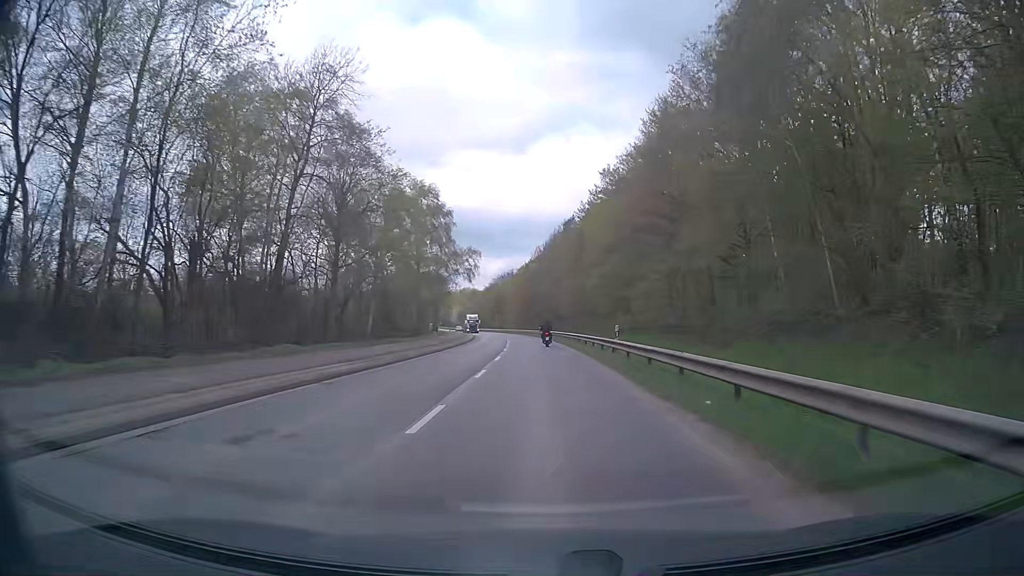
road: secondary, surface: asphalt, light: Day
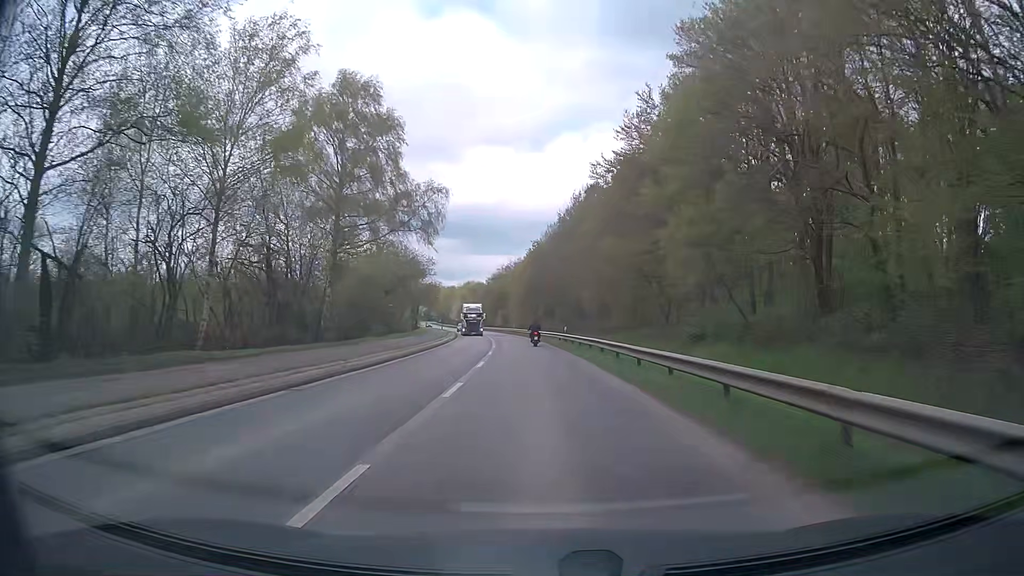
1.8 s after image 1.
(-0.3, +31.8) m; -1°
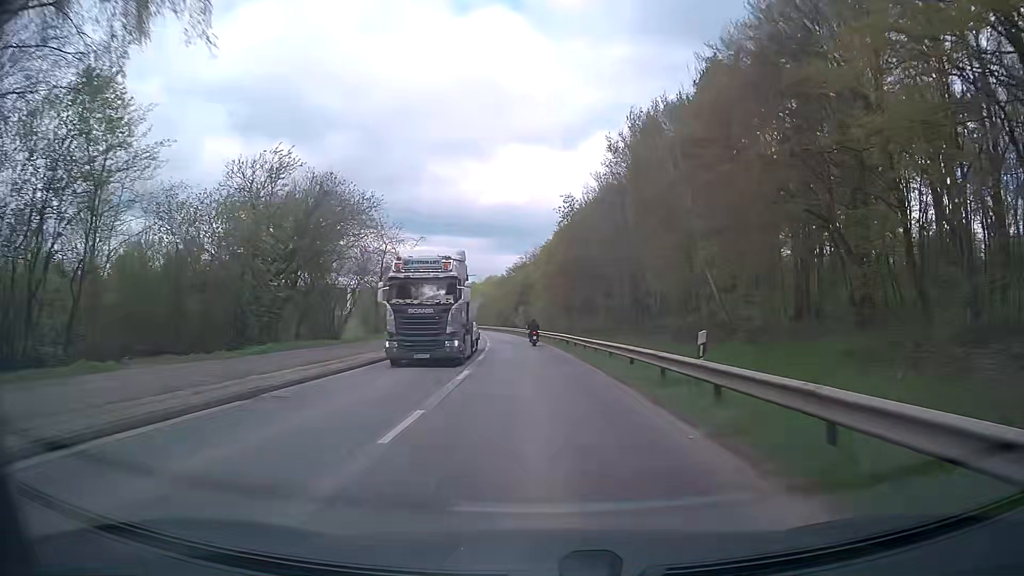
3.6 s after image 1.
(-0.4, +32.0) m; -1°
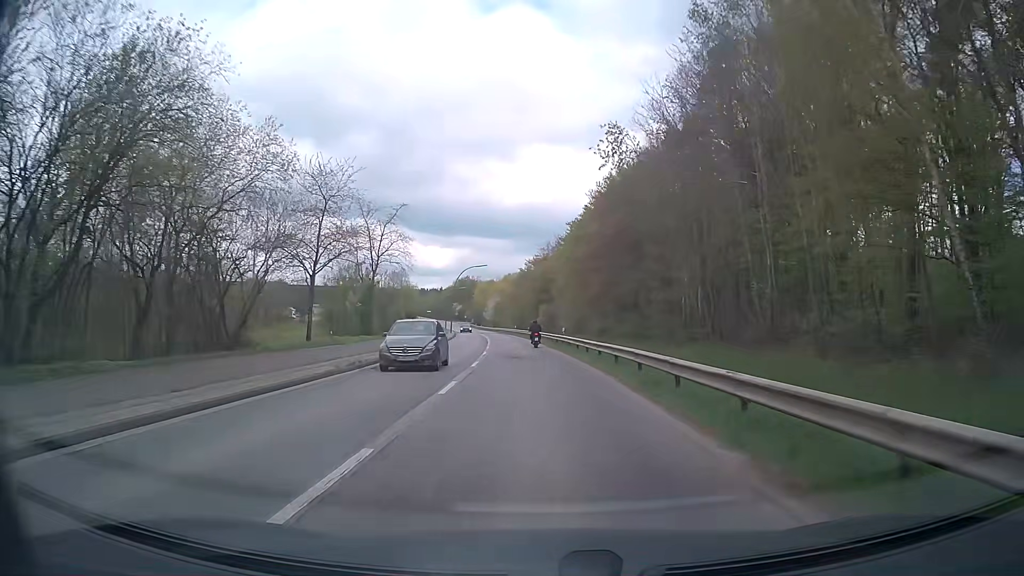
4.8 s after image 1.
(-0.5, +21.4) m; -2°
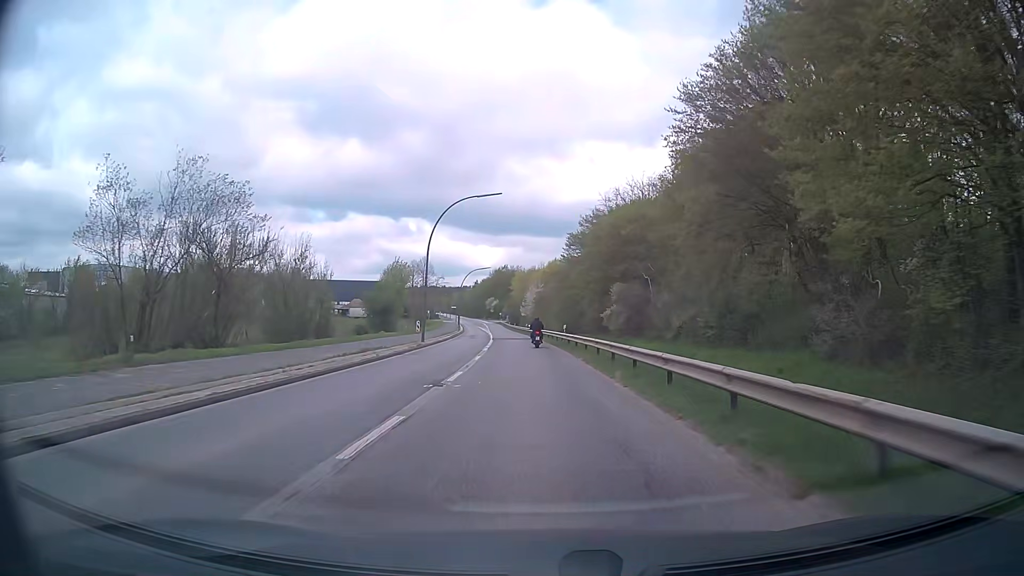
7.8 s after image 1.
(-2.3, +51.5) m; -5°
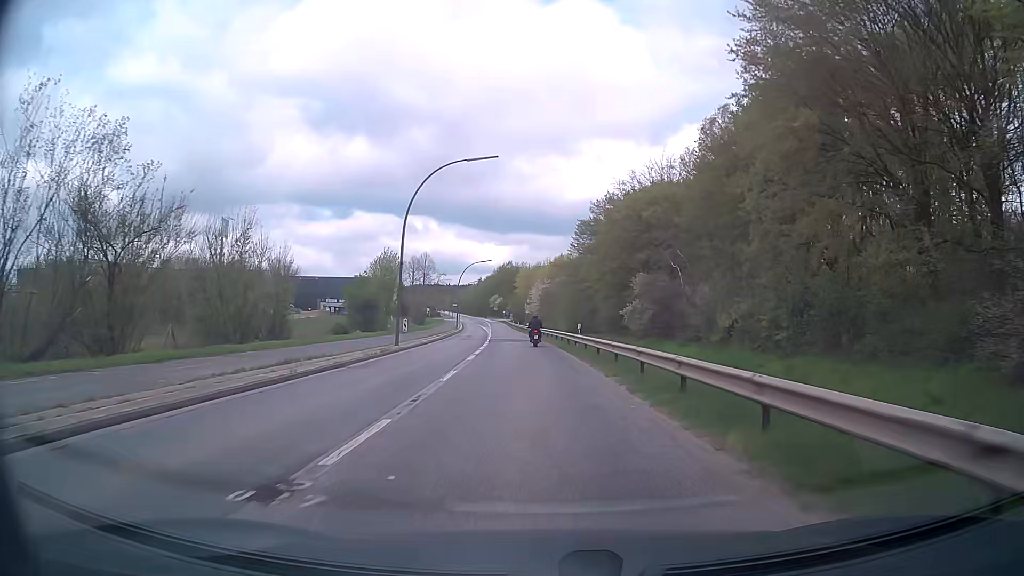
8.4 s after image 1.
(-0.1, +9.5) m; -1°
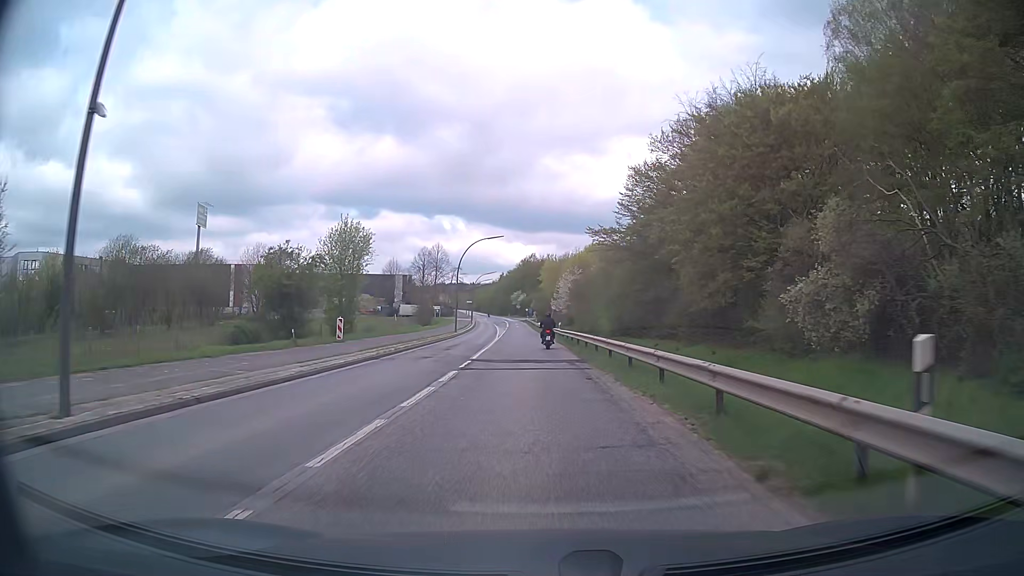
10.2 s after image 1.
(-0.2, +26.2) m; -2°
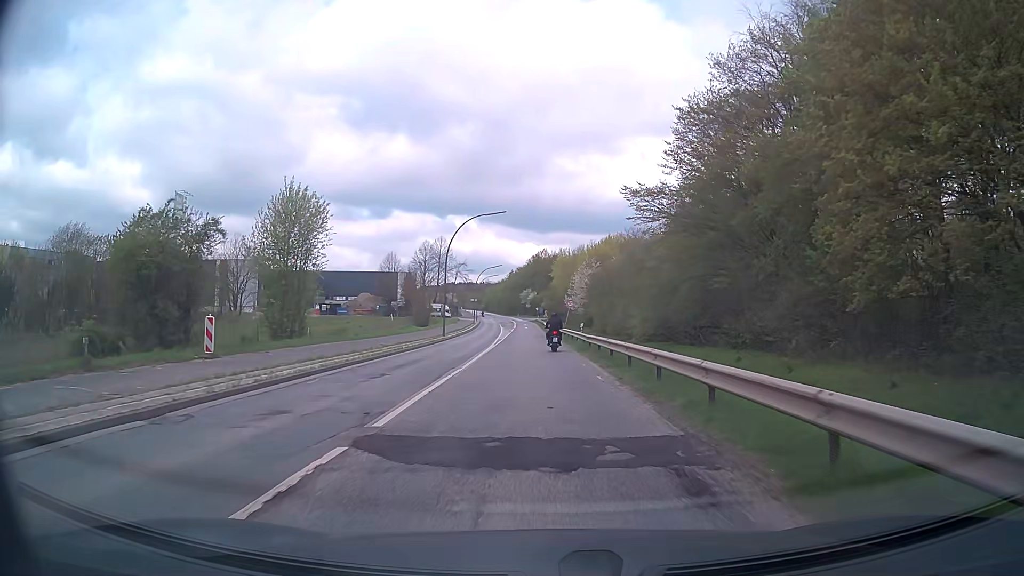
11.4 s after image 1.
(-0.1, +15.2) m; -1°
(0, +10) (0, +20) (0, +30) (-1, +40) (-1, +50) (-1, +60) (-1, +70) (-2, +80) (-2, +90) (-2, +100) m
